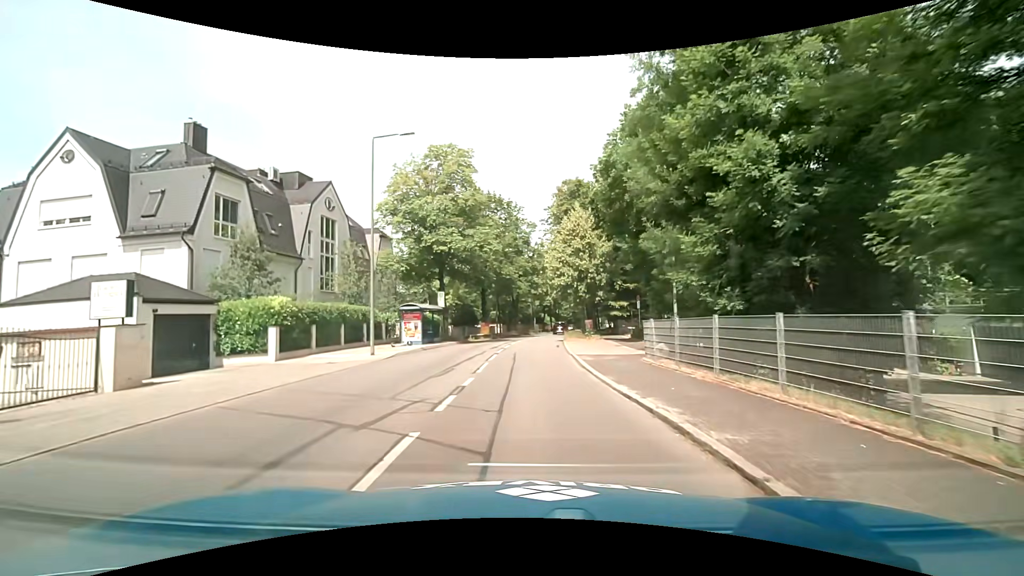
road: secondary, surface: asphalt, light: Day
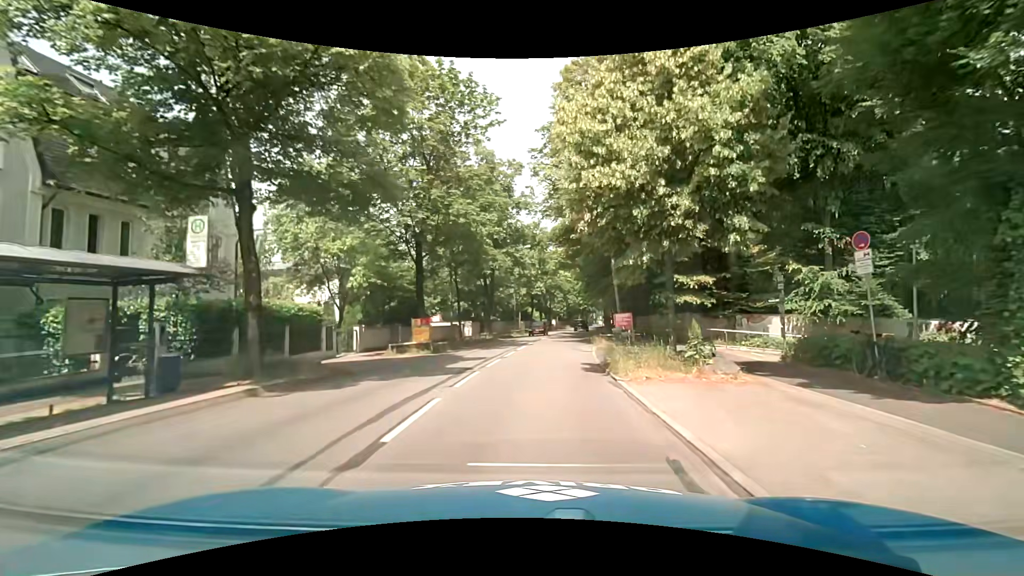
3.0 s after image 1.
(+0.5, +26.1) m; +3°
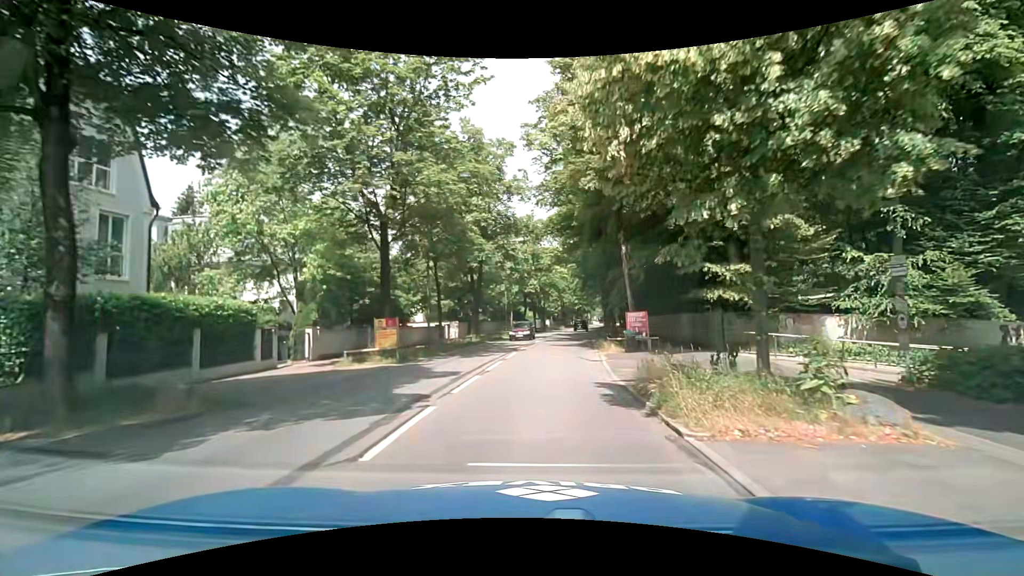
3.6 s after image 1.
(0.0, +5.2) m; +1°
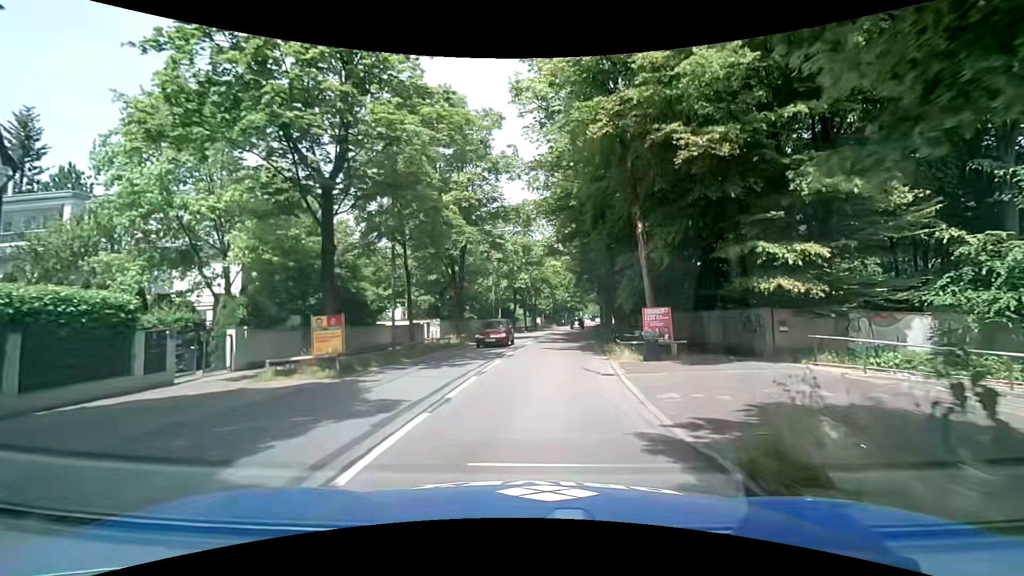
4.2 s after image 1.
(0.0, +5.2) m; +1°
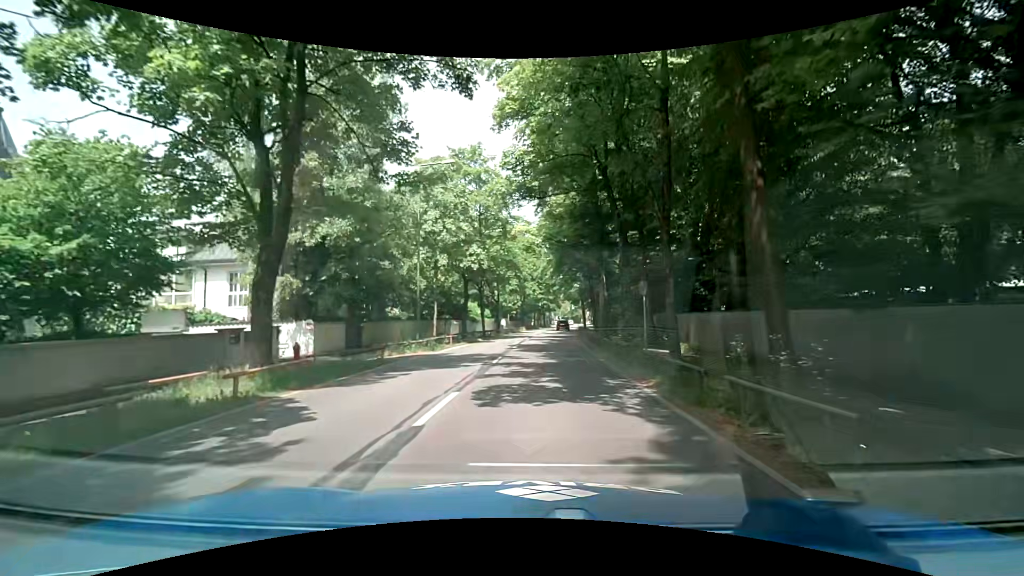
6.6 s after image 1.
(+0.6, +20.7) m; +3°
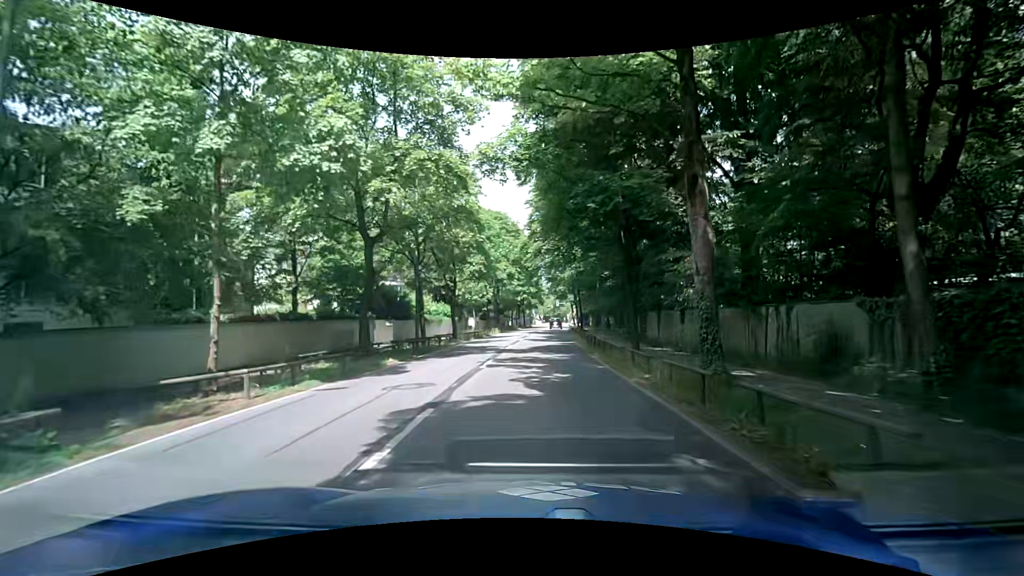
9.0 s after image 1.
(+0.7, +20.9) m; +2°
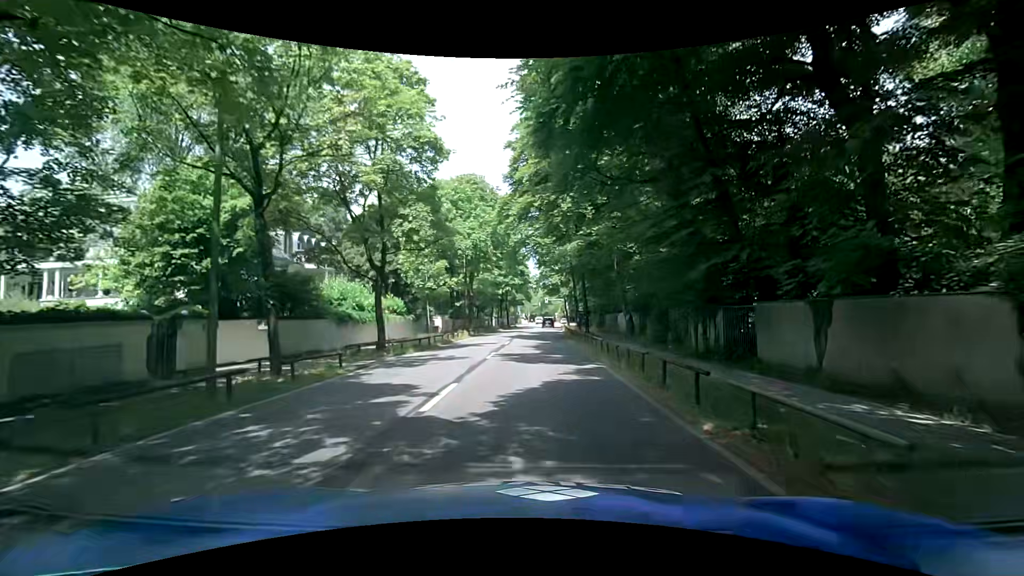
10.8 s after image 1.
(+0.4, +16.4) m; +2°
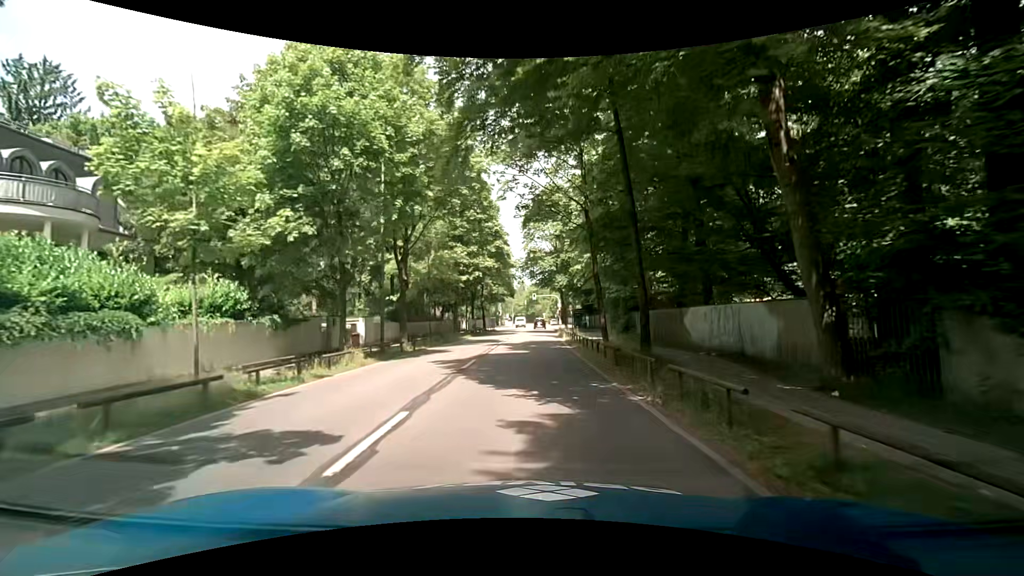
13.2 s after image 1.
(+0.3, +21.9) m; +3°
(0, +10) (0, +20) (0, +30) (-1, +40) (0, +50) (0, +60) (0, +70) (0, +80) (0, +90) (0, +100) m
